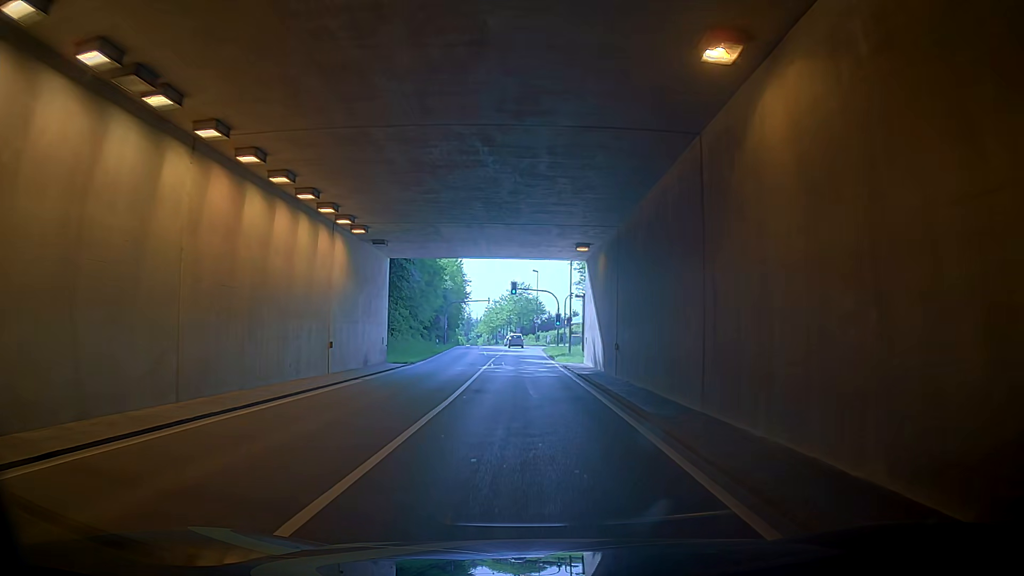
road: secondary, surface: asphalt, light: Day
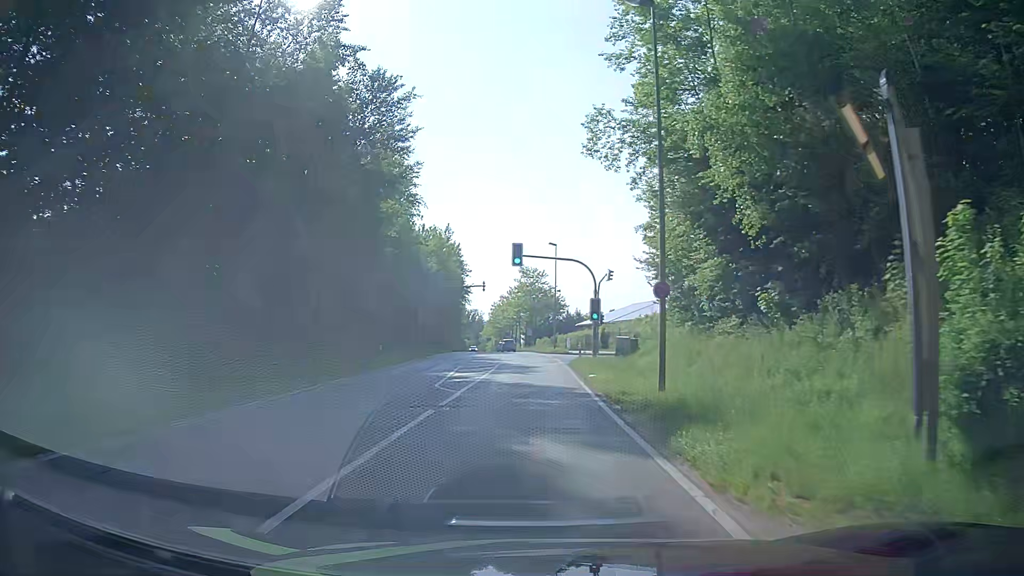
(0.0, +29.1) m; 0°
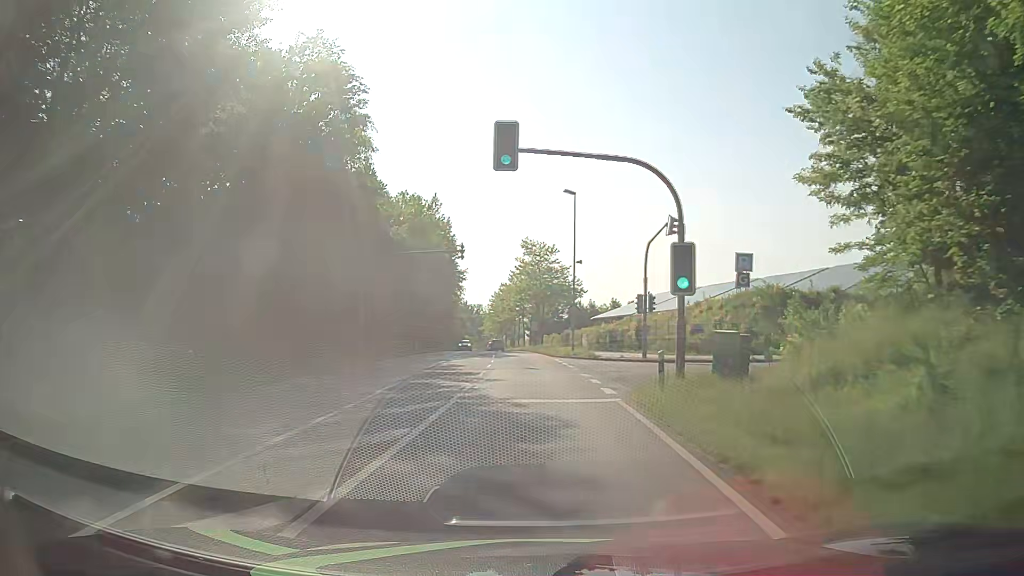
(+0.6, +21.9) m; +2°
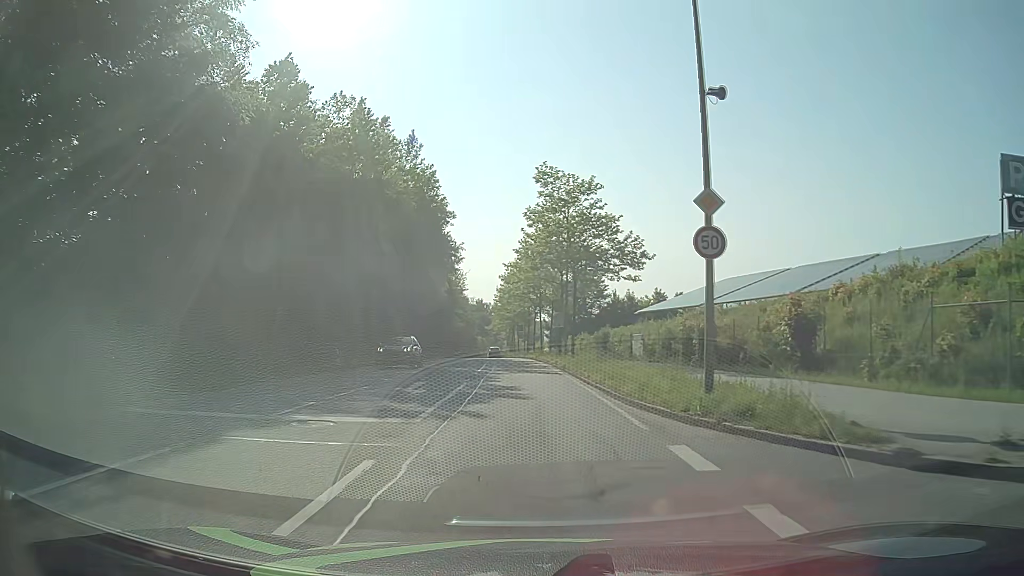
(-0.4, +30.2) m; -1°
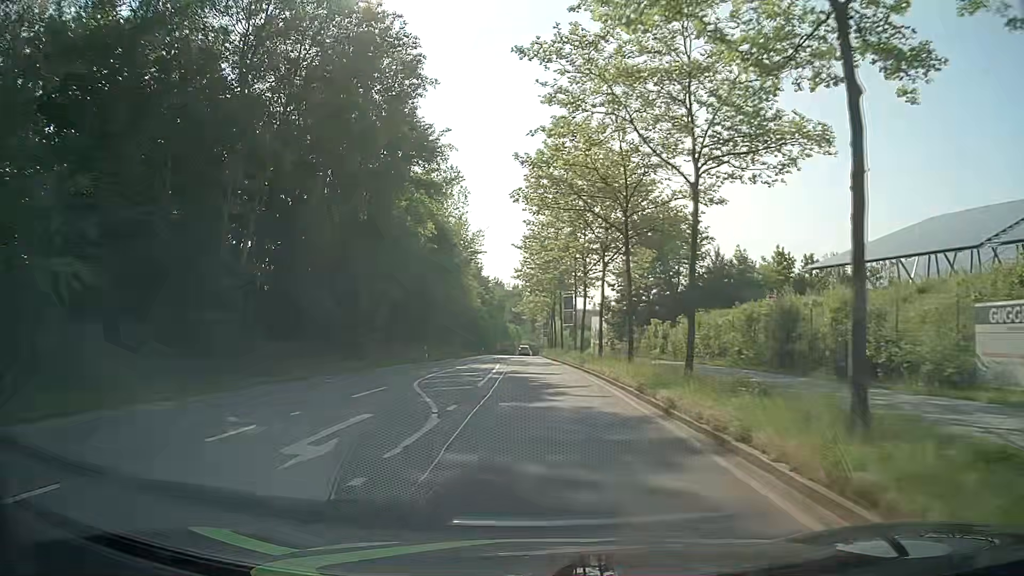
(-1.7, +39.7) m; -4°
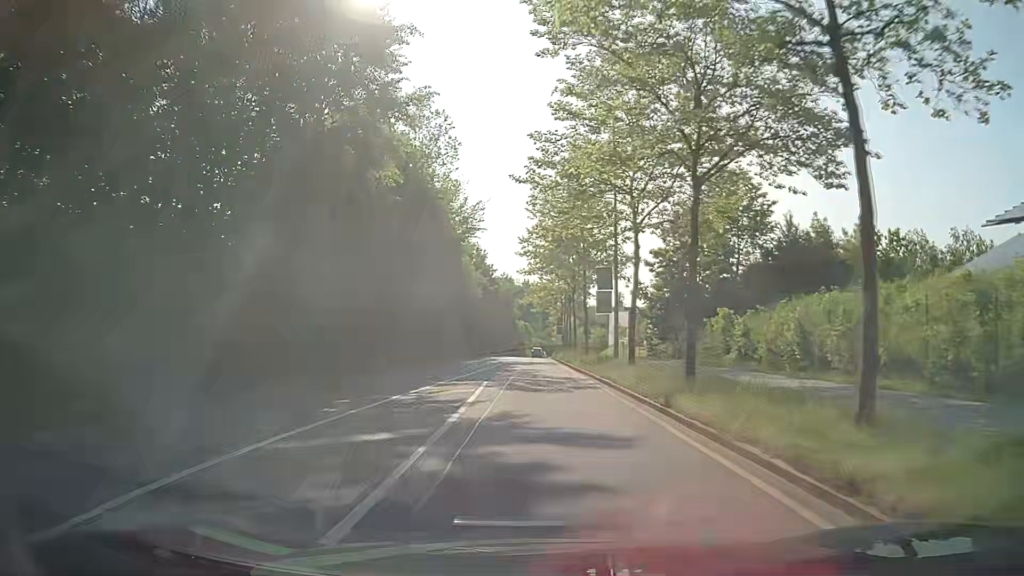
(-0.1, +16.3) m; -1°
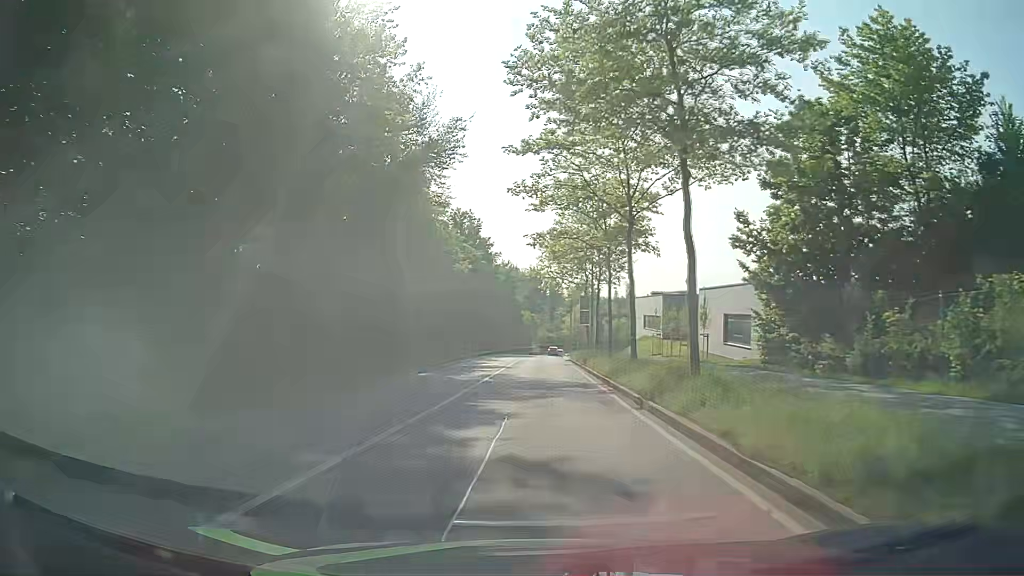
(-0.2, +24.7) m; -1°
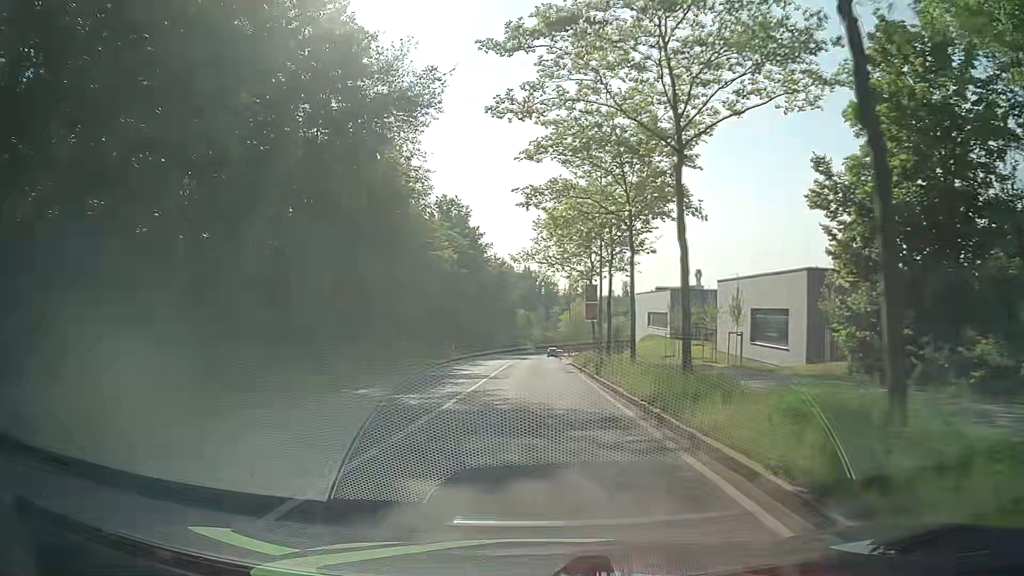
(+0.1, +8.3) m; +1°
(0, +10) (0, +20) (0, +30) (0, +40) (0, +50) (0, +60) (0, +70) (0, +80) (+1, +90) (+1, +100) m
